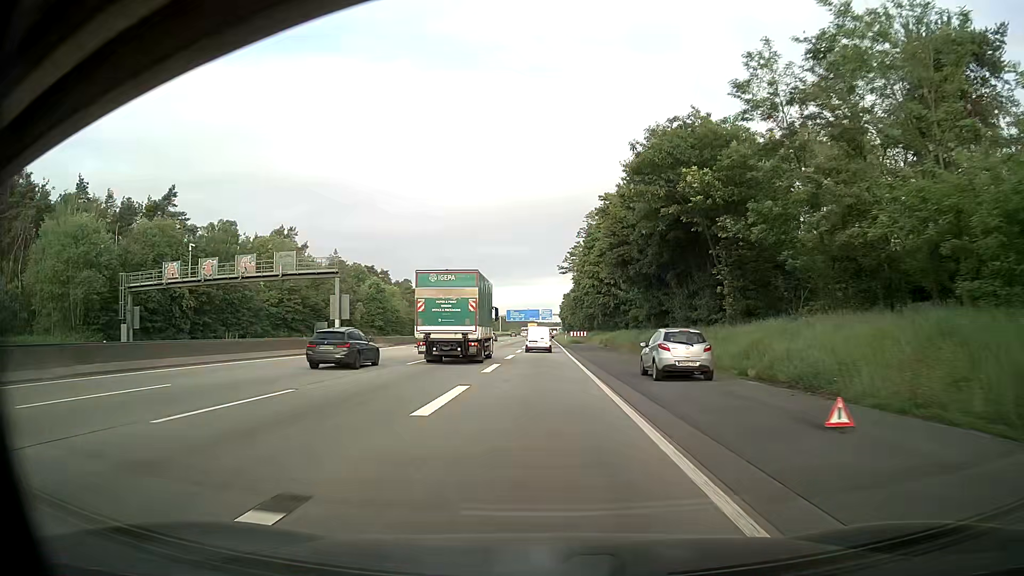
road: motorway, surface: asphalt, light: Day
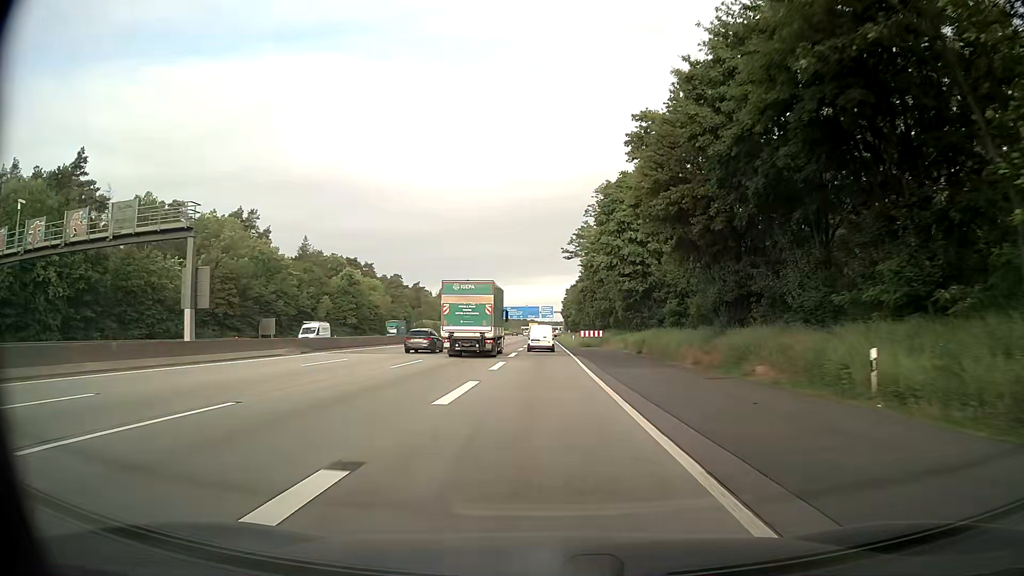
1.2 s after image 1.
(+0.1, +22.4) m; 0°
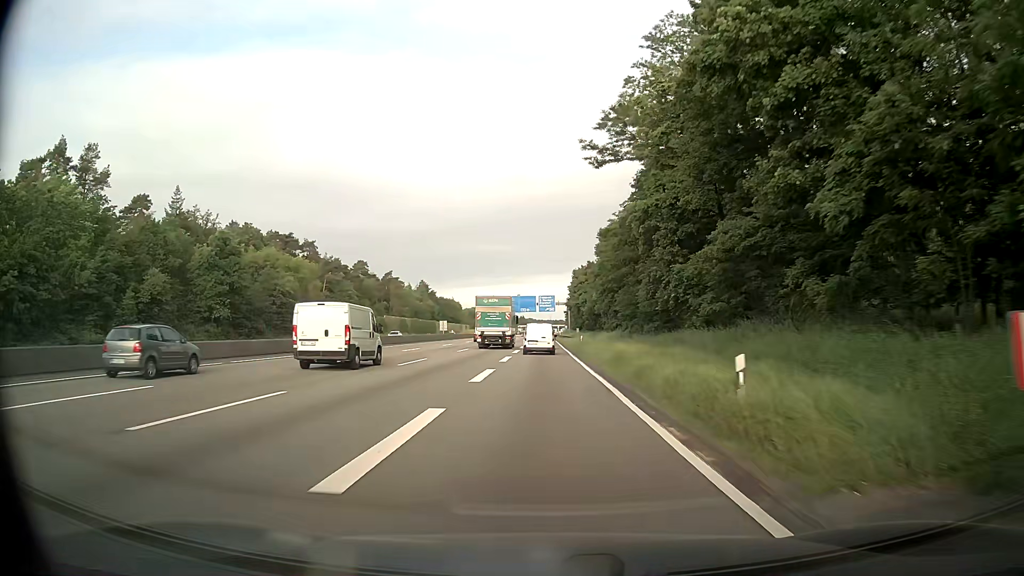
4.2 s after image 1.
(+0.3, +55.2) m; 0°
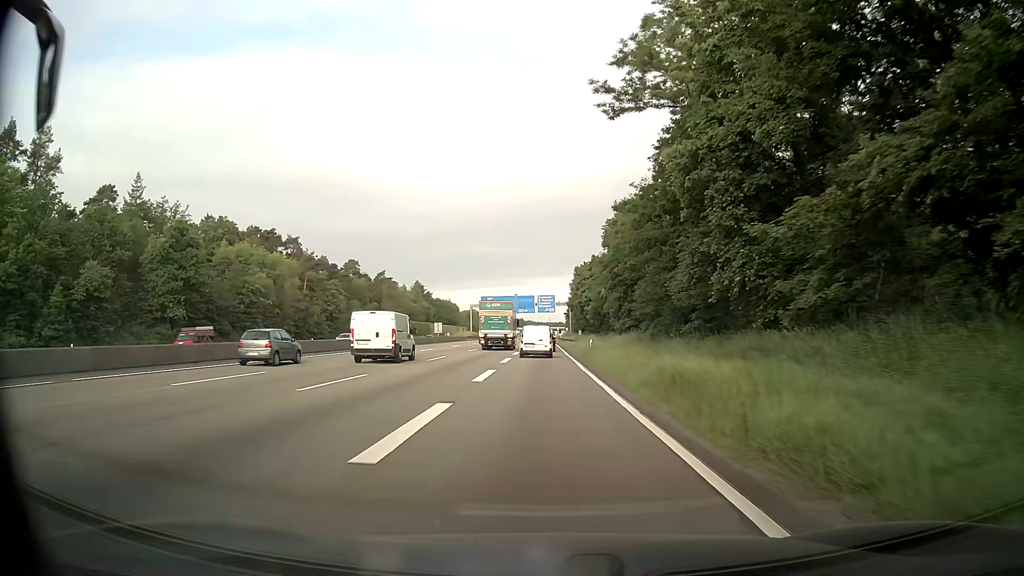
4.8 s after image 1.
(0.0, +10.8) m; 0°
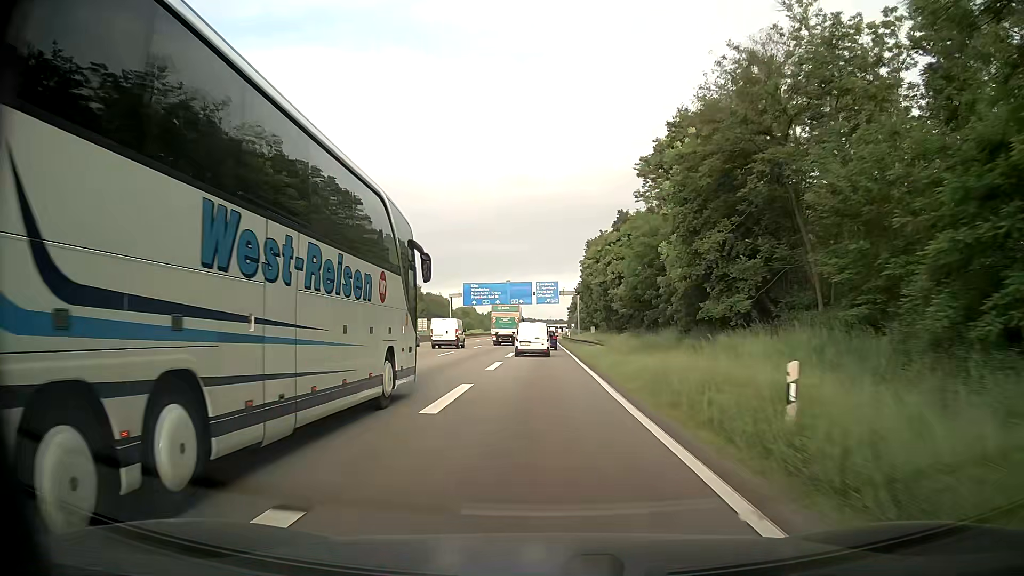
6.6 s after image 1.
(-0.1, +32.0) m; 0°
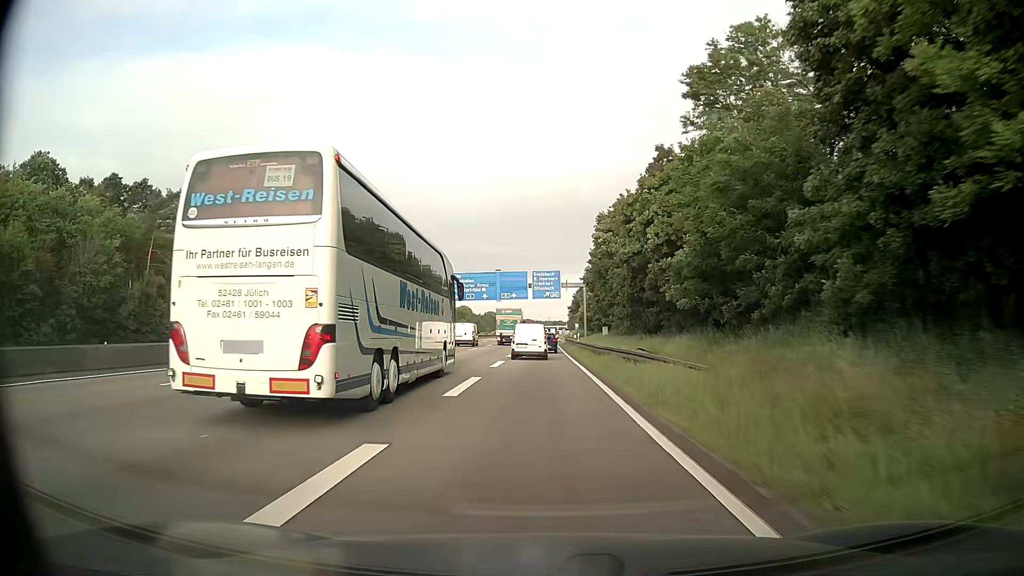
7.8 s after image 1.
(+0.1, +21.2) m; +1°
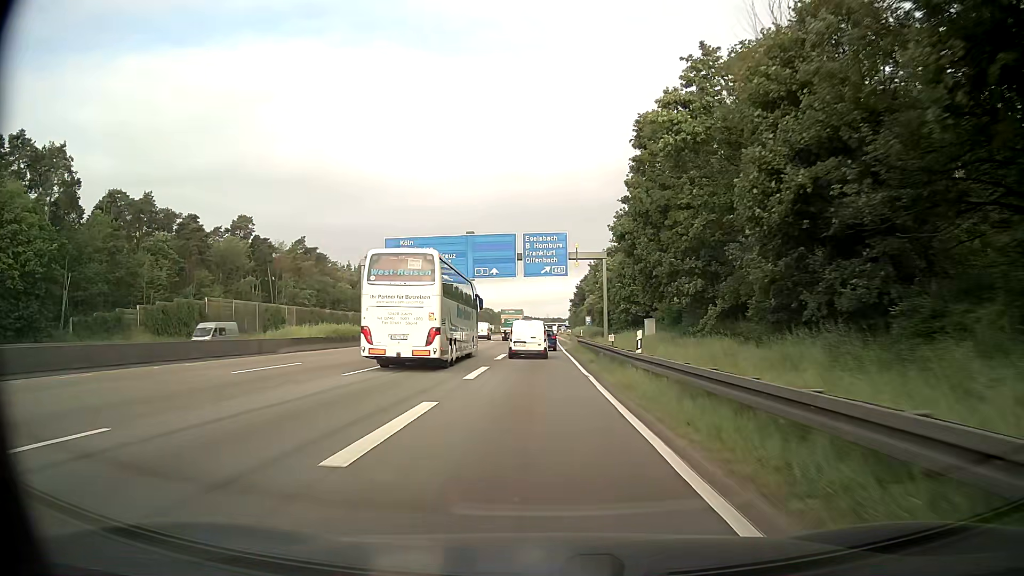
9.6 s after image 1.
(-0.1, +31.5) m; 0°
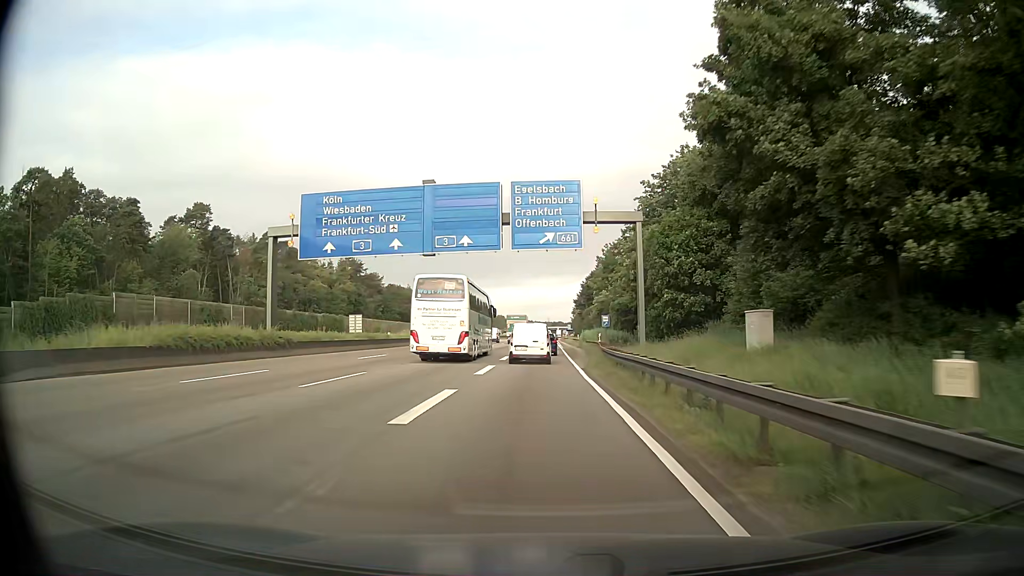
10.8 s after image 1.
(0.0, +20.9) m; 0°
(0, +10) (0, +20) (0, +30) (0, +40) (0, +50) (0, +60) (0, +70) (0, +80) (0, +90) (0, +100) m
